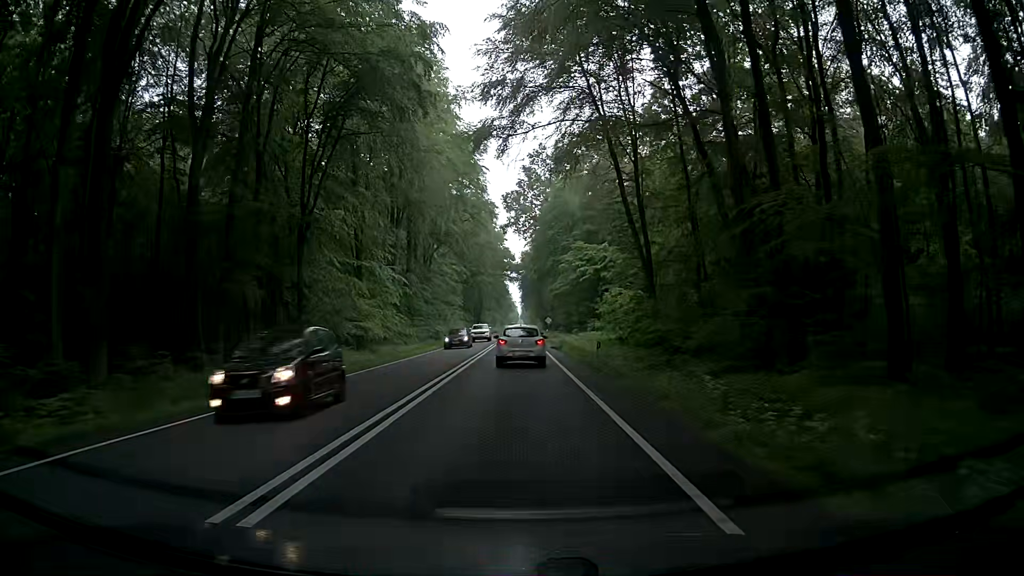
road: primary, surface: asphalt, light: Day
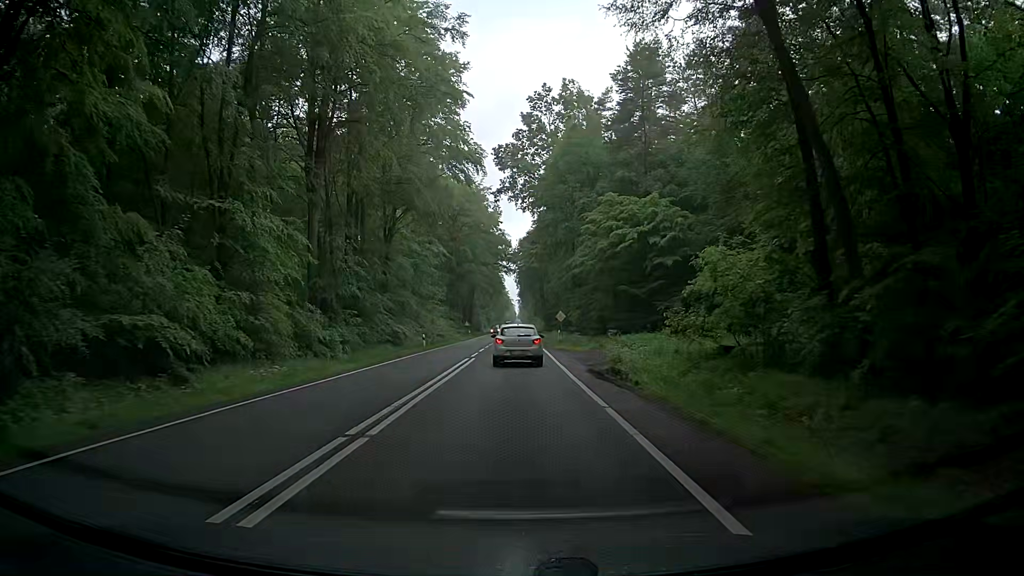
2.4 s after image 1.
(+1.0, +25.7) m; +2°
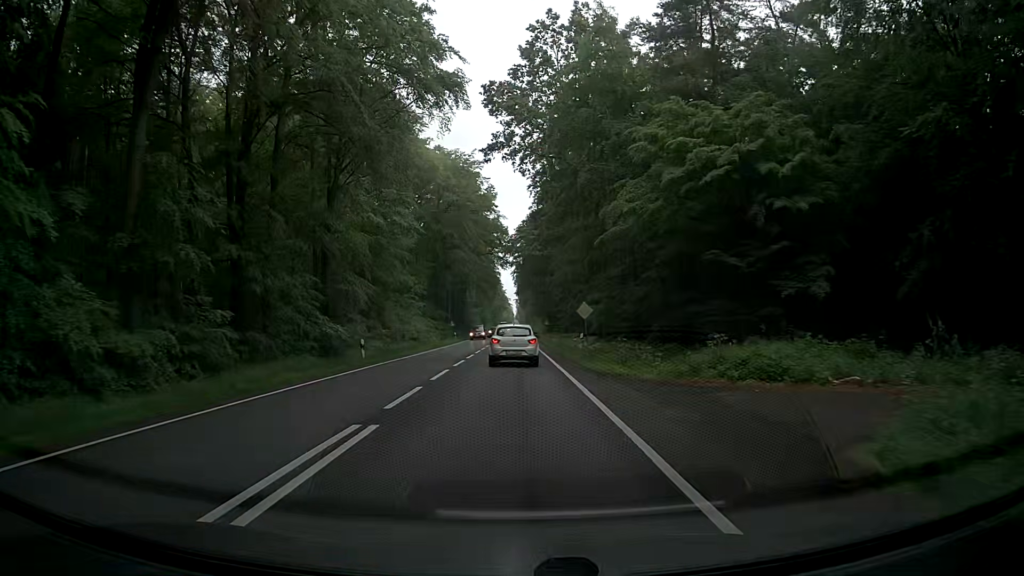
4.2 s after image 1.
(+0.1, +19.5) m; +1°
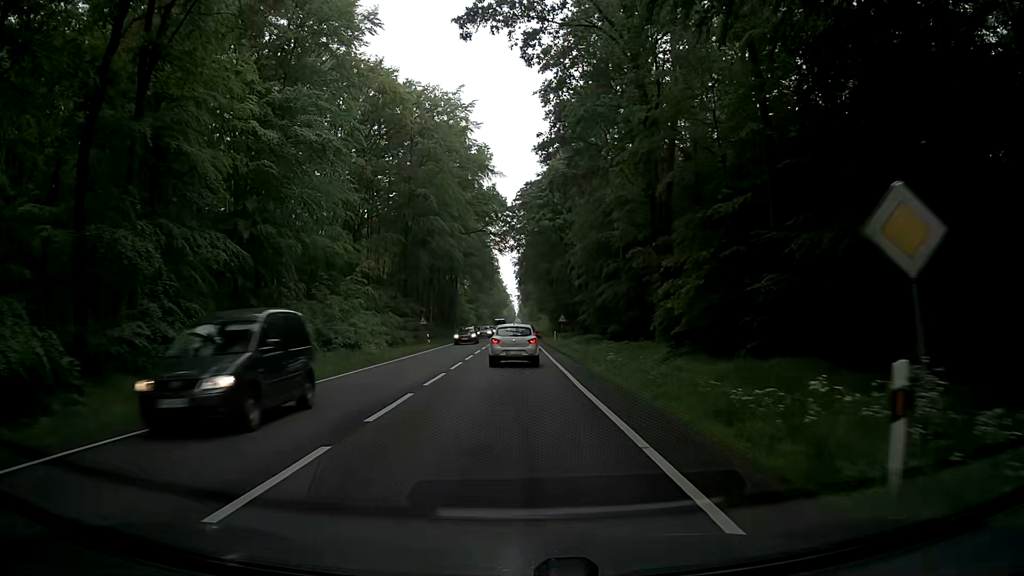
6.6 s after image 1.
(-0.4, +25.9) m; 0°
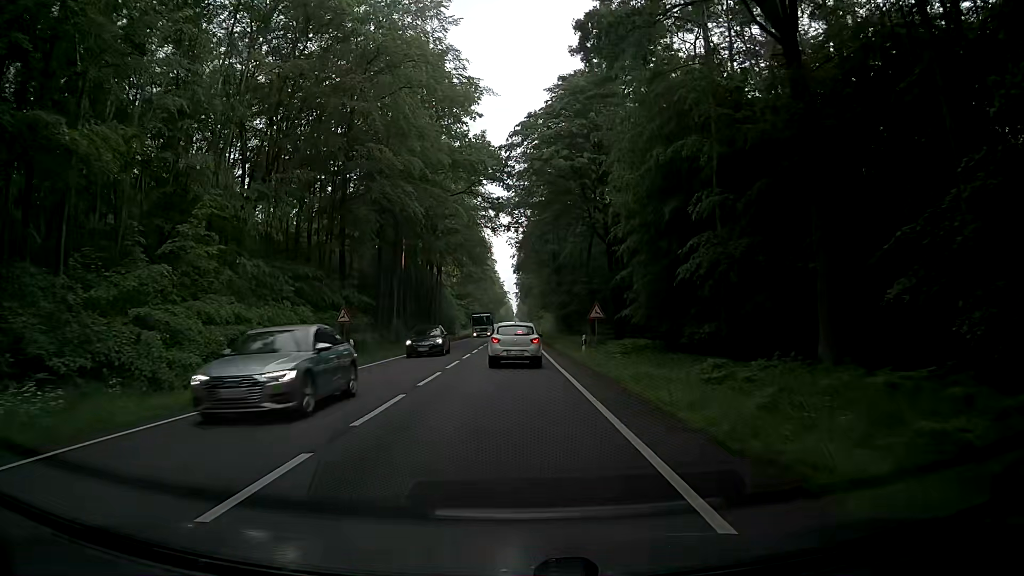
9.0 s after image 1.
(-0.3, +24.9) m; -1°
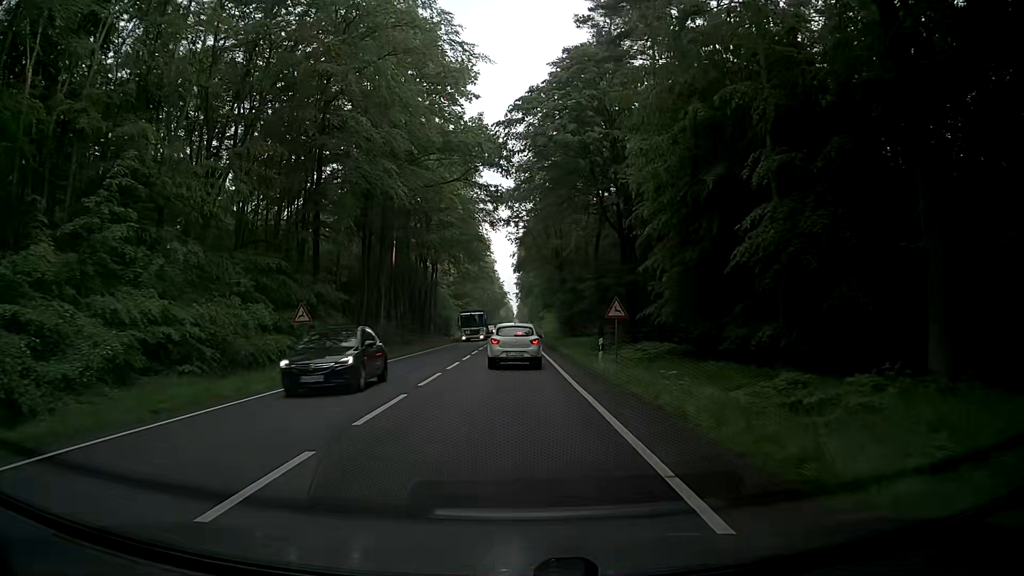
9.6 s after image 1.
(0.0, +6.0) m; -1°
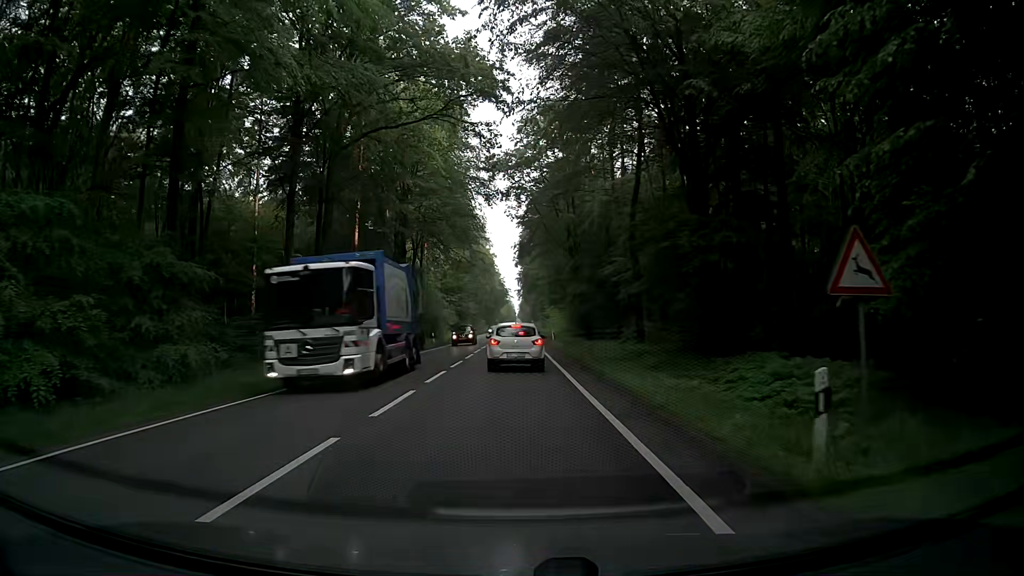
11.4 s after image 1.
(+0.1, +17.5) m; 0°
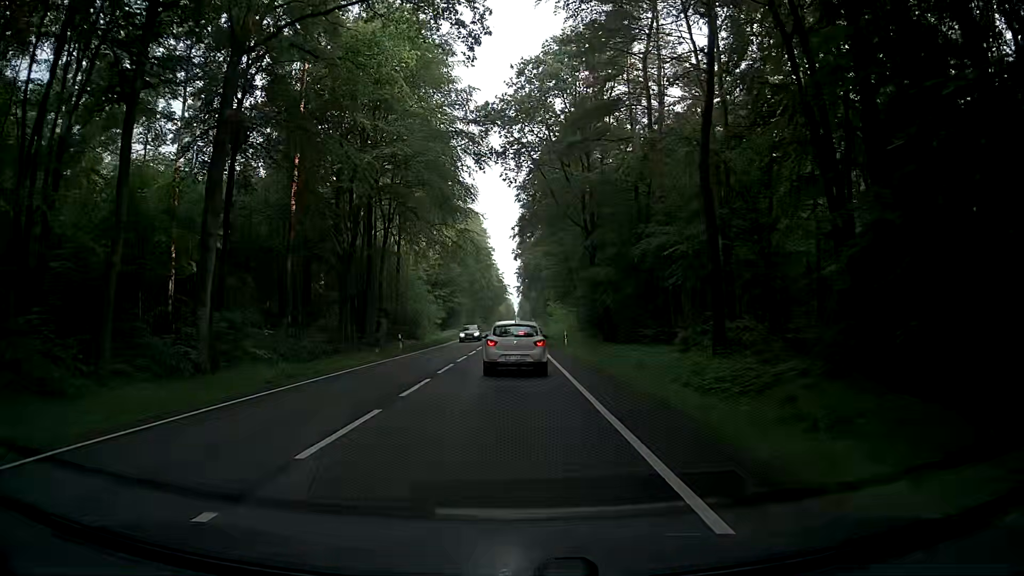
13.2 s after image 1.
(+0.2, +15.6) m; 0°
